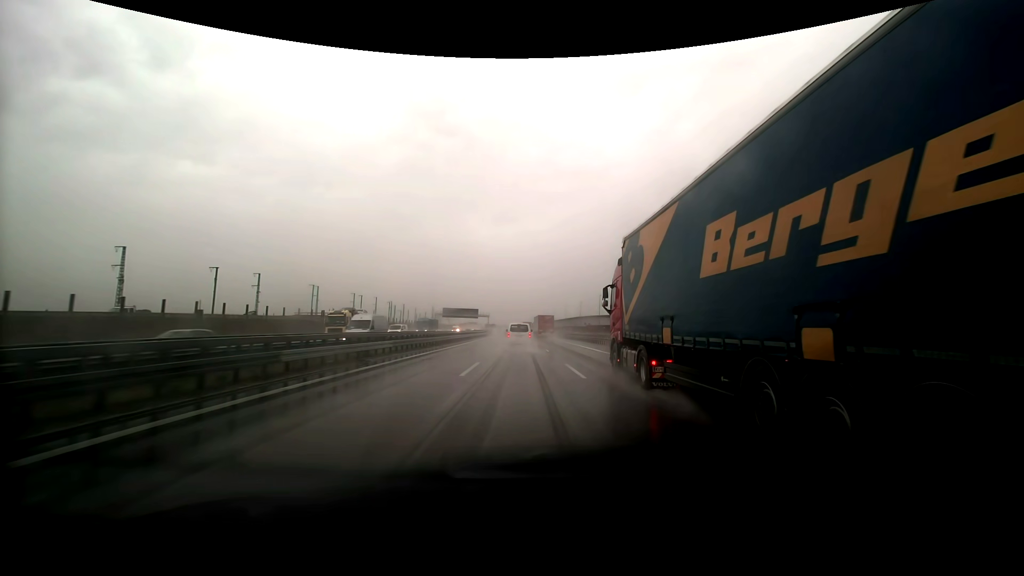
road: motorway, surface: asphalt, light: Day
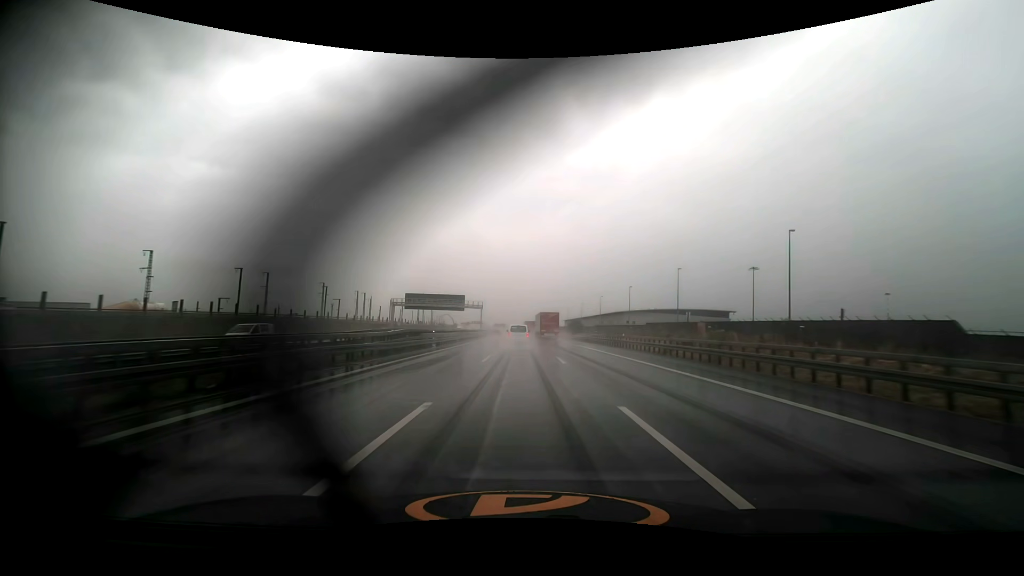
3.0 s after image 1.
(-1.3, +83.9) m; -2°
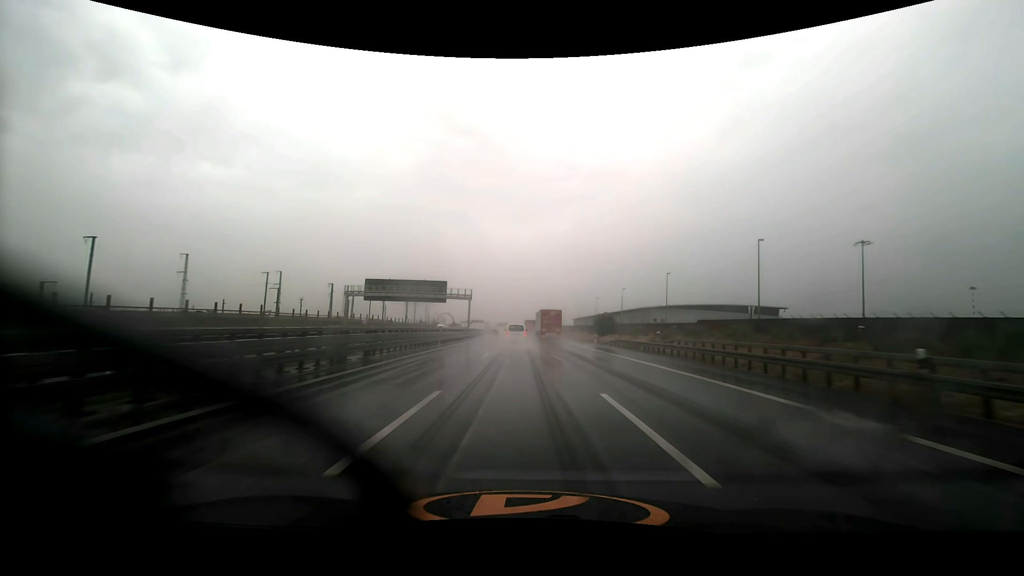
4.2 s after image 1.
(-0.2, +34.6) m; -1°
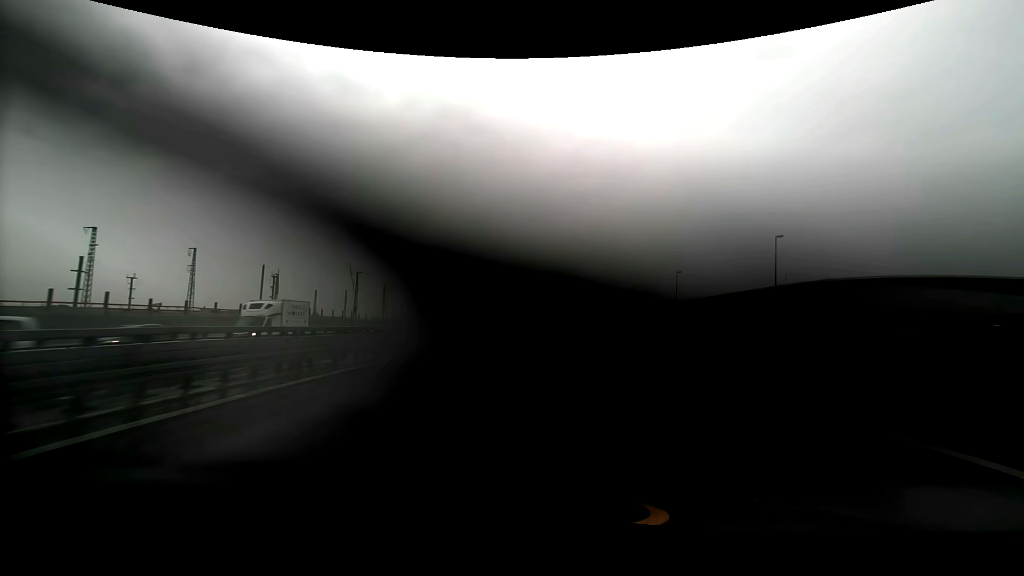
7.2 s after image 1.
(-1.2, +87.0) m; -2°
(0, +10) (0, +20) (0, +30) (0, +40) (0, +50) (-1, +60) (-1, +70) (-1, +80) (-1, +90) (-1, +100) m
